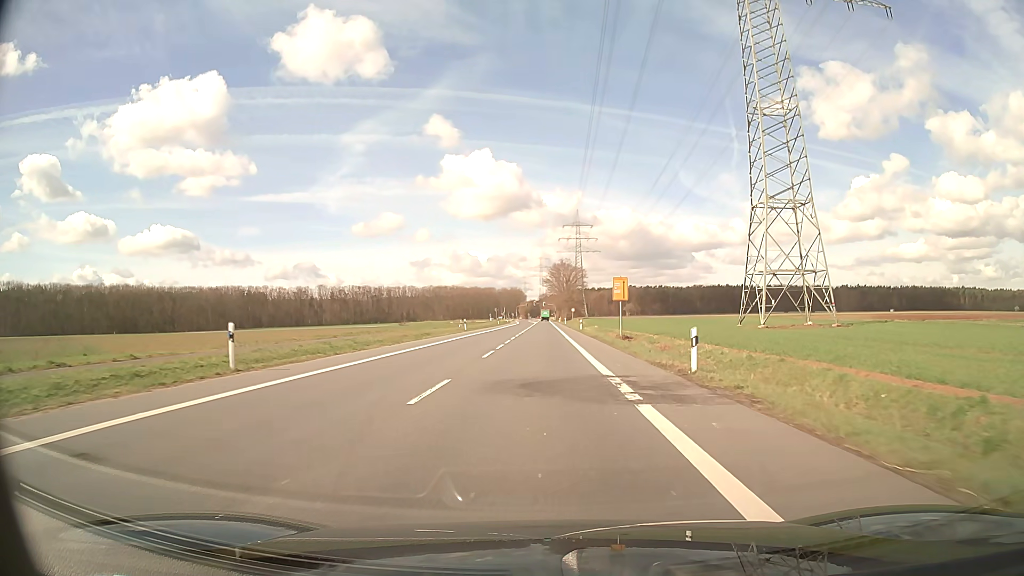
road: secondary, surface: asphalt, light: Day
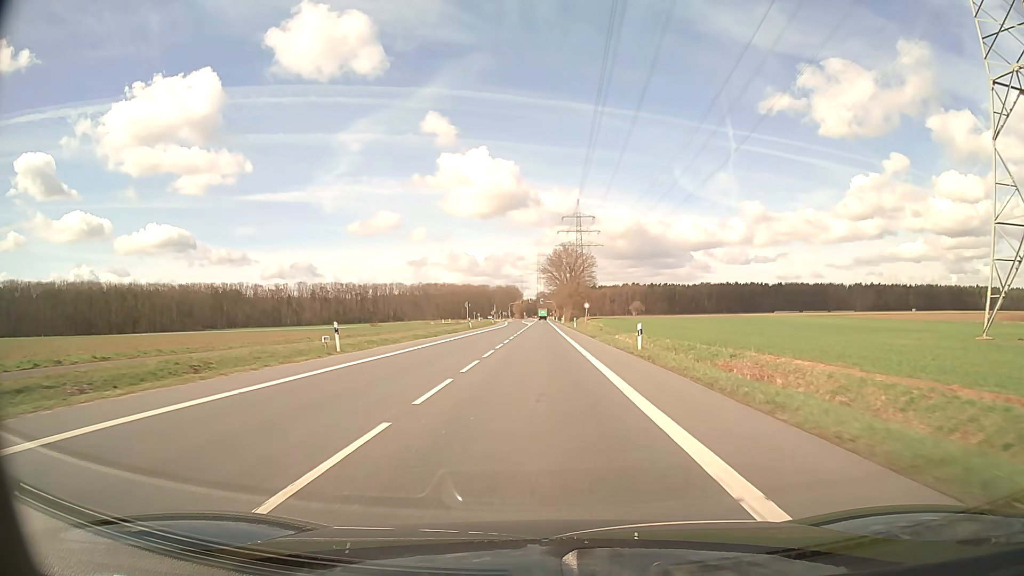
(+0.1, +42.2) m; 0°
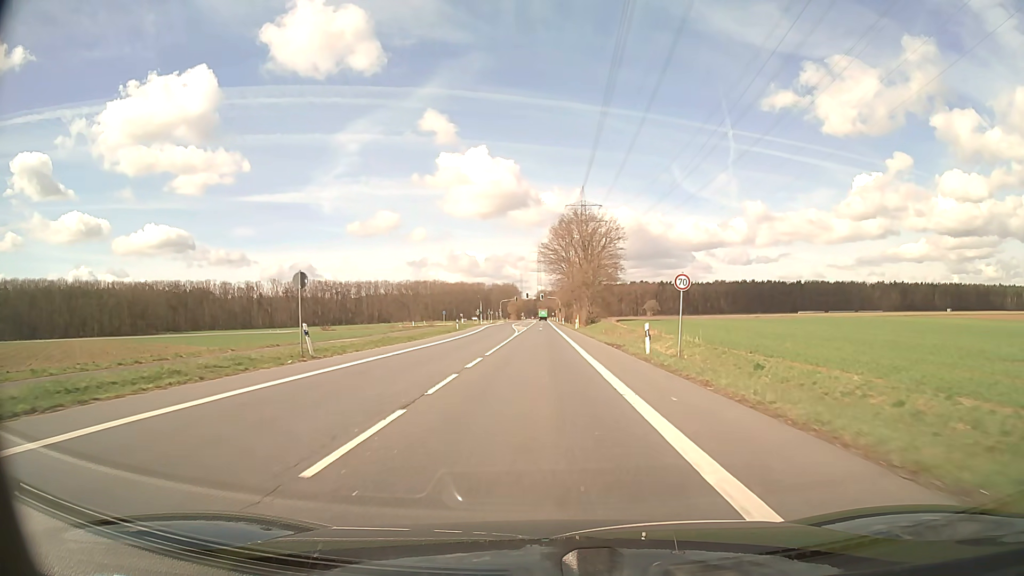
(0.0, +52.8) m; 0°
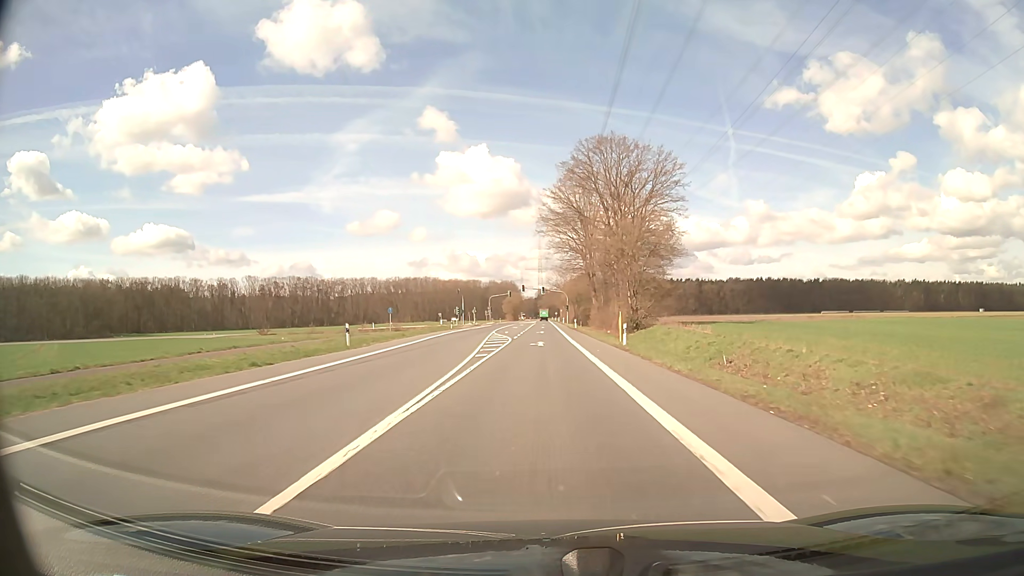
(0.0, +42.2) m; 0°
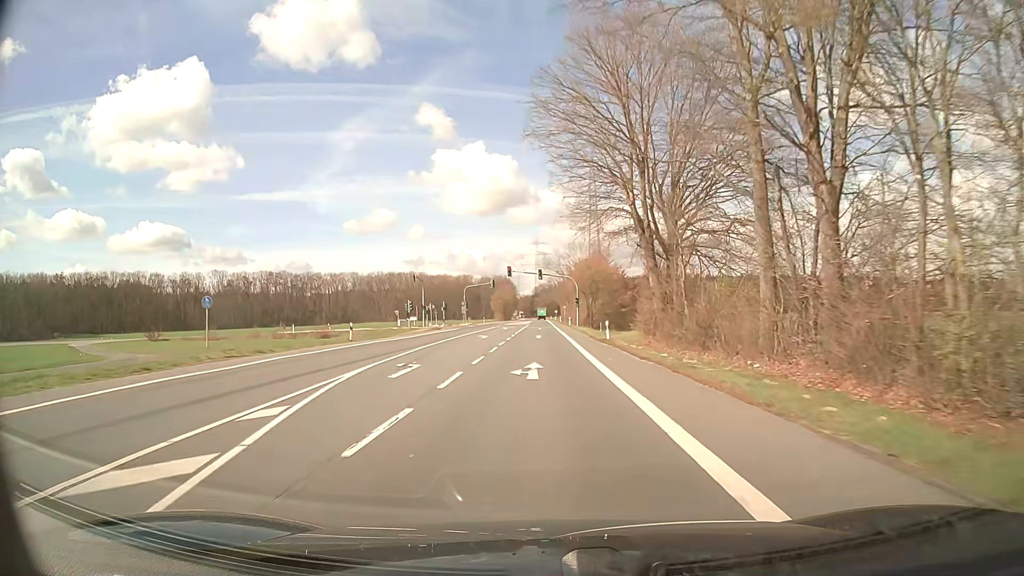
(+0.1, +42.2) m; 0°
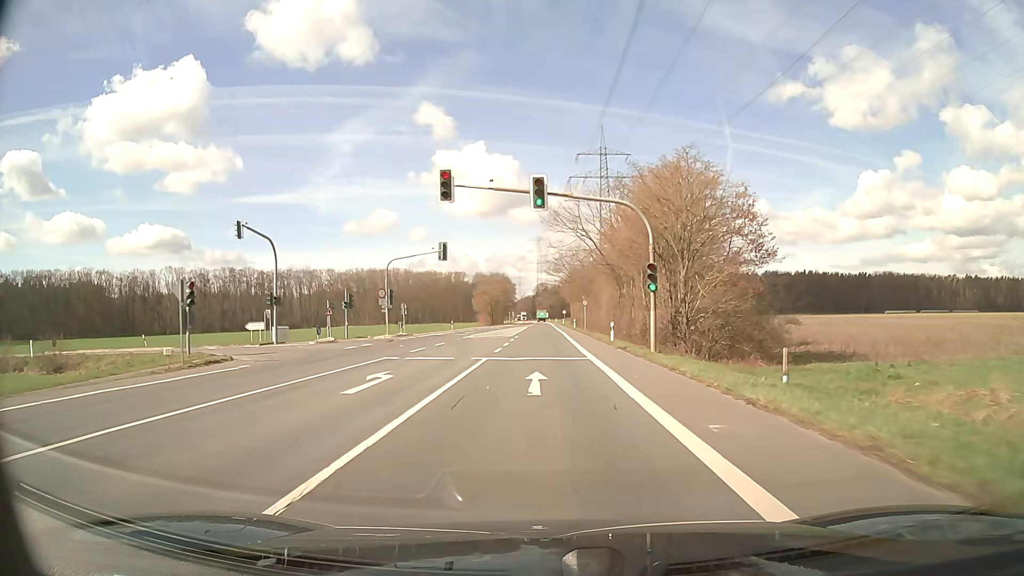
(-0.1, +52.8) m; 0°
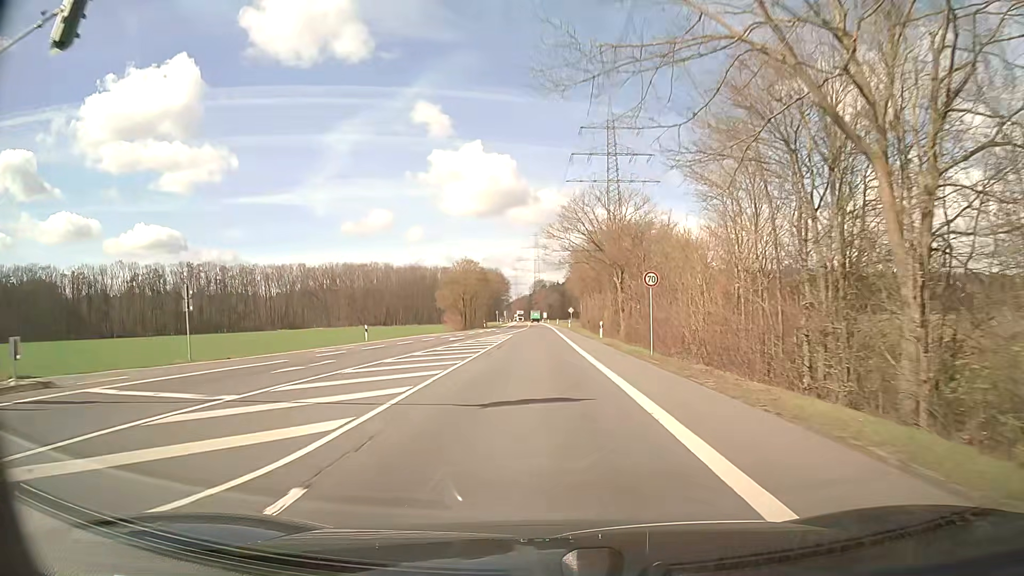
(-0.1, +42.2) m; 0°
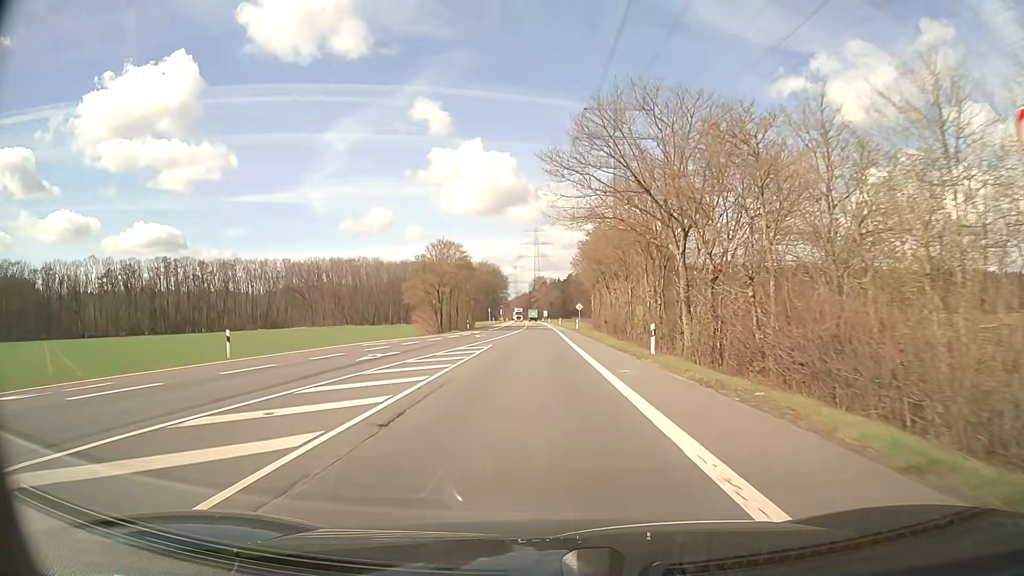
(0.0, +21.1) m; 0°
(0, +10) (0, +20) (0, +30) (0, +40) (0, +50) (0, +60) (0, +70) (0, +80) (-1, +90) (-1, +100) m
